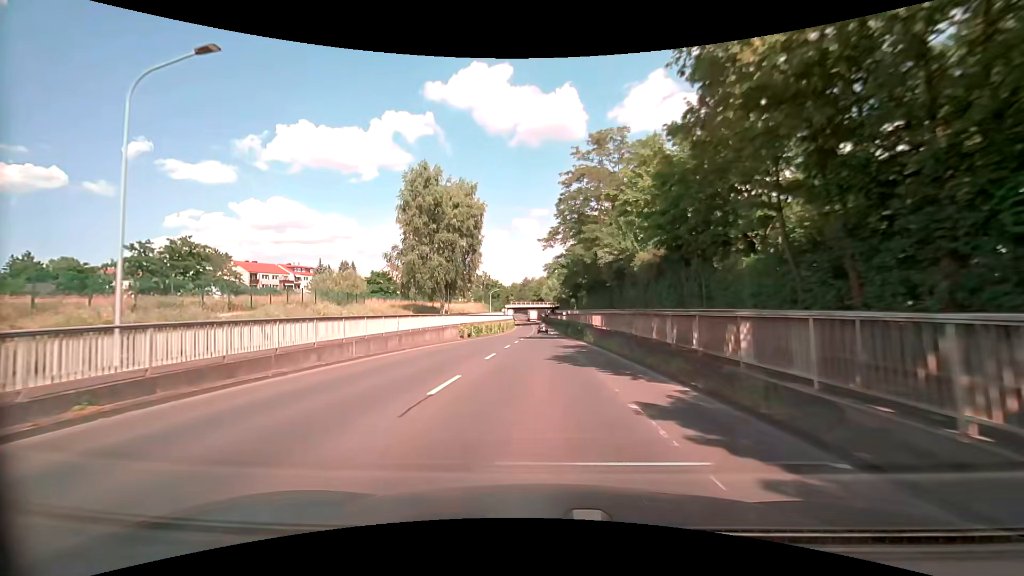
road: secondary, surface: asphalt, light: Day
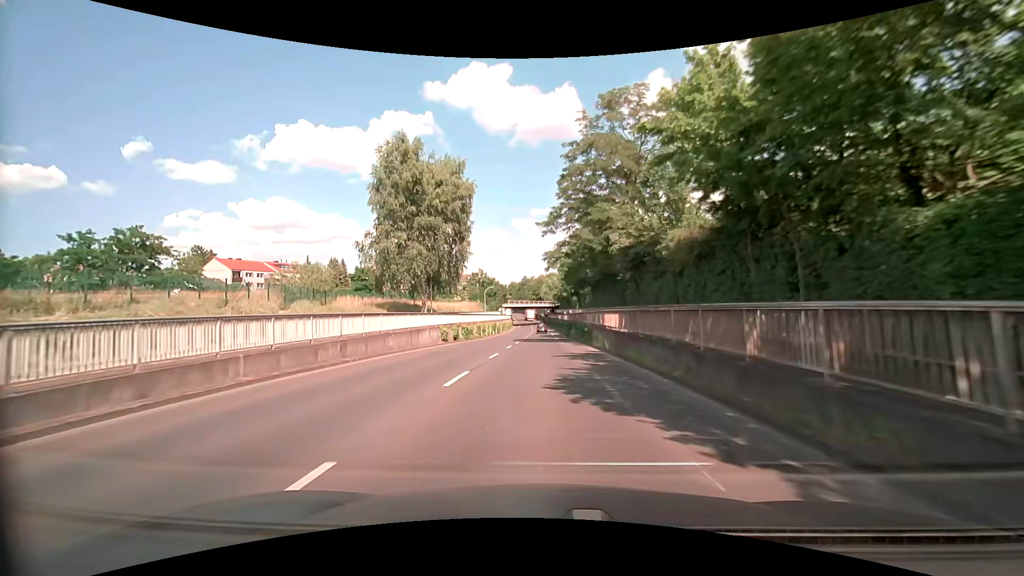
(+0.1, +7.6) m; +1°
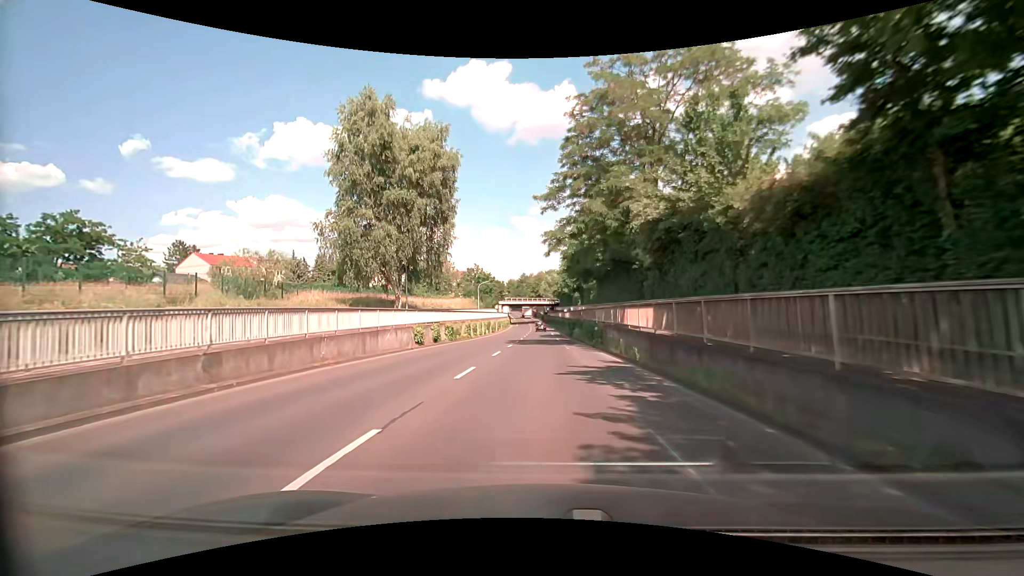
(0.0, +7.6) m; 0°
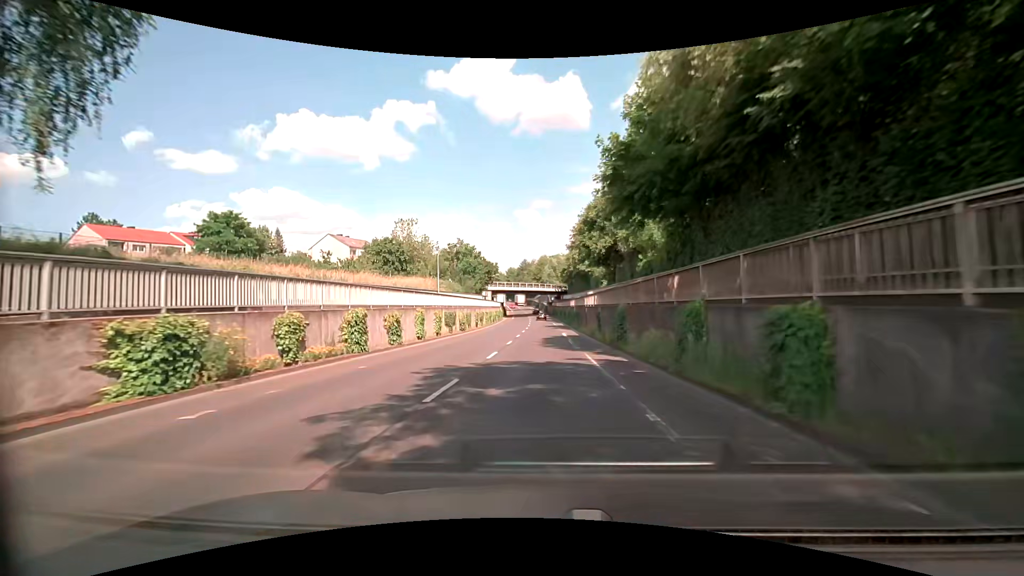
(-0.3, +31.2) m; -1°
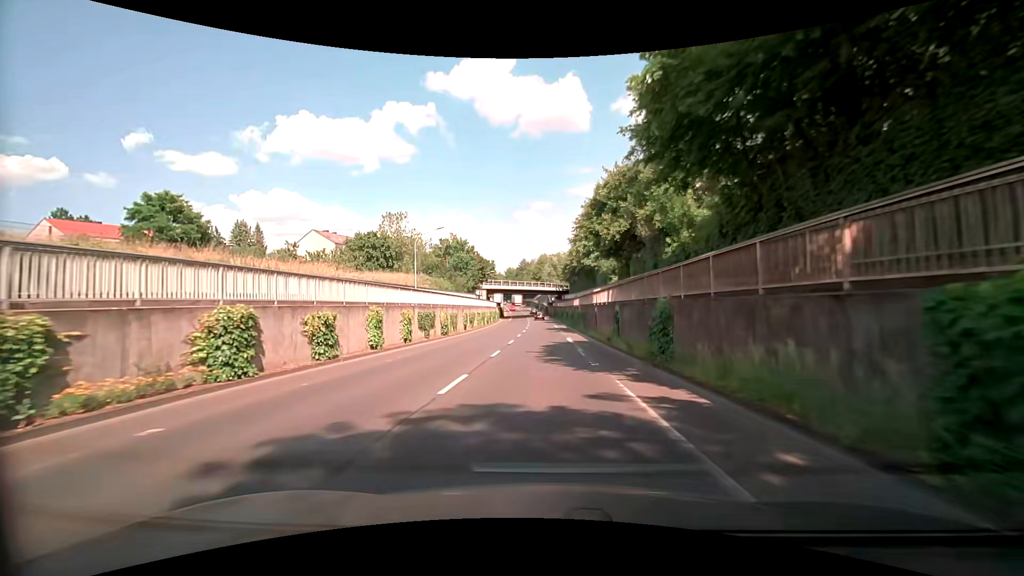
(0.0, +8.0) m; 0°
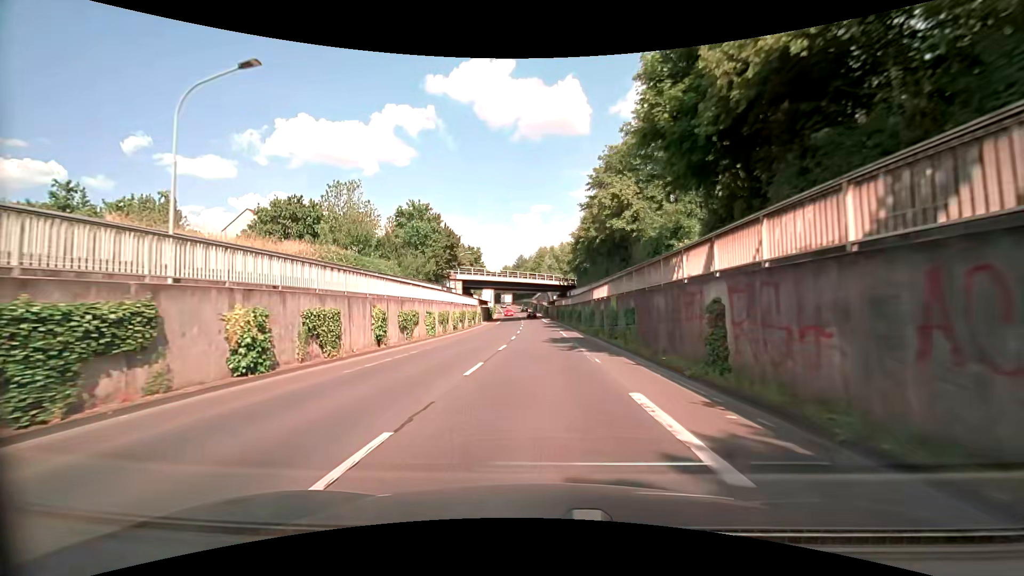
(-0.1, +24.4) m; 0°
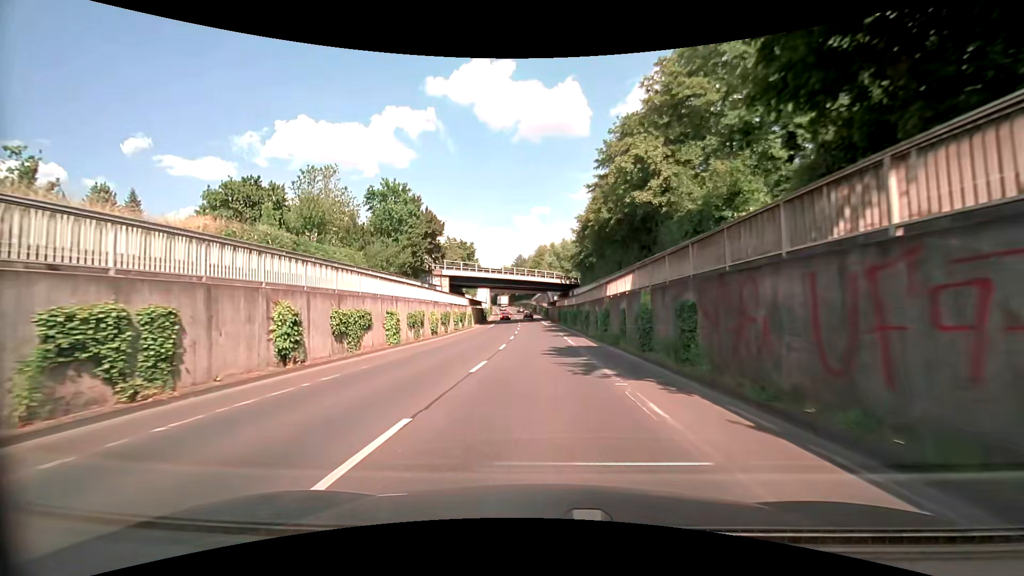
(0.0, +8.1) m; 0°
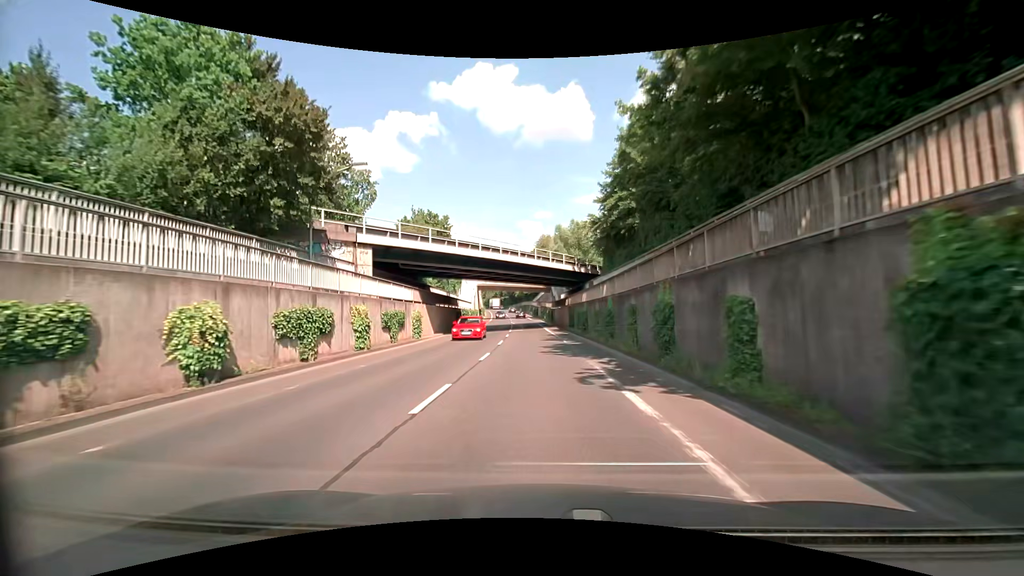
(0.0, +23.5) m; 0°
(0, +10) (0, +20) (0, +30) (-1, +40) (-1, +50) (-1, +60) (-2, +70) (-3, +80) (-3, +90) (-4, +100) m
